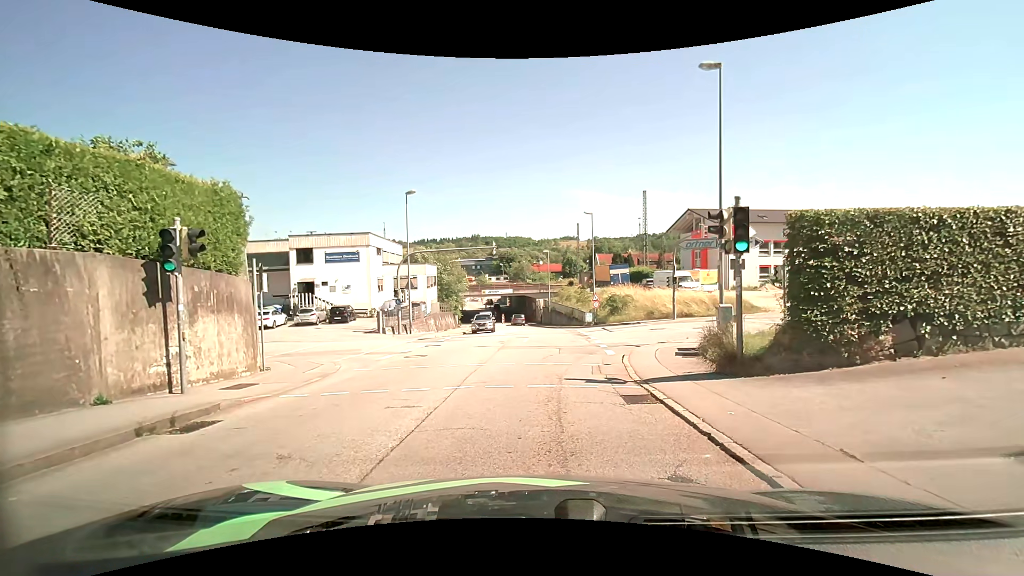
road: tertiary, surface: asphalt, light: Day
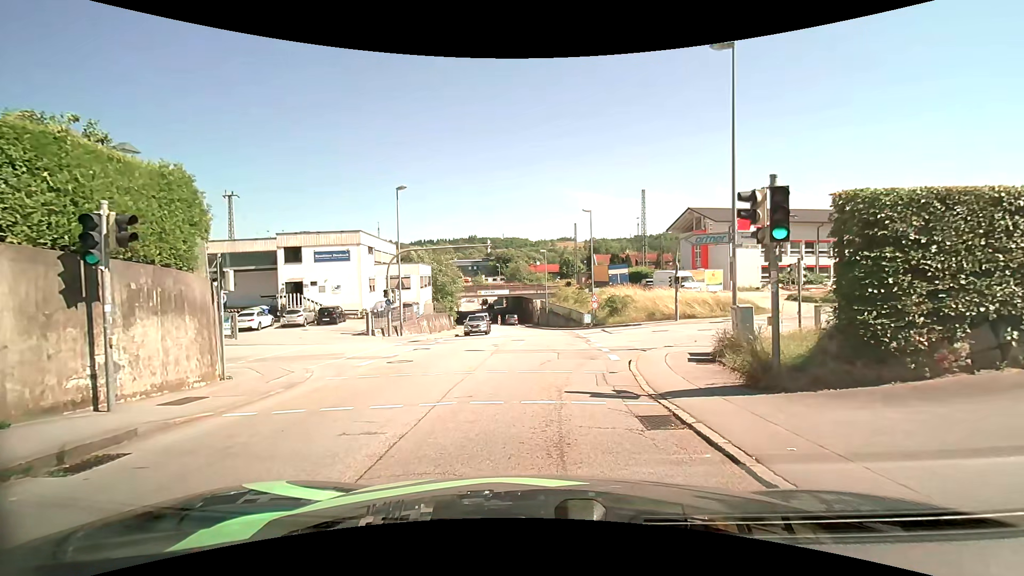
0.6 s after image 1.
(0.0, +1.7) m; 0°
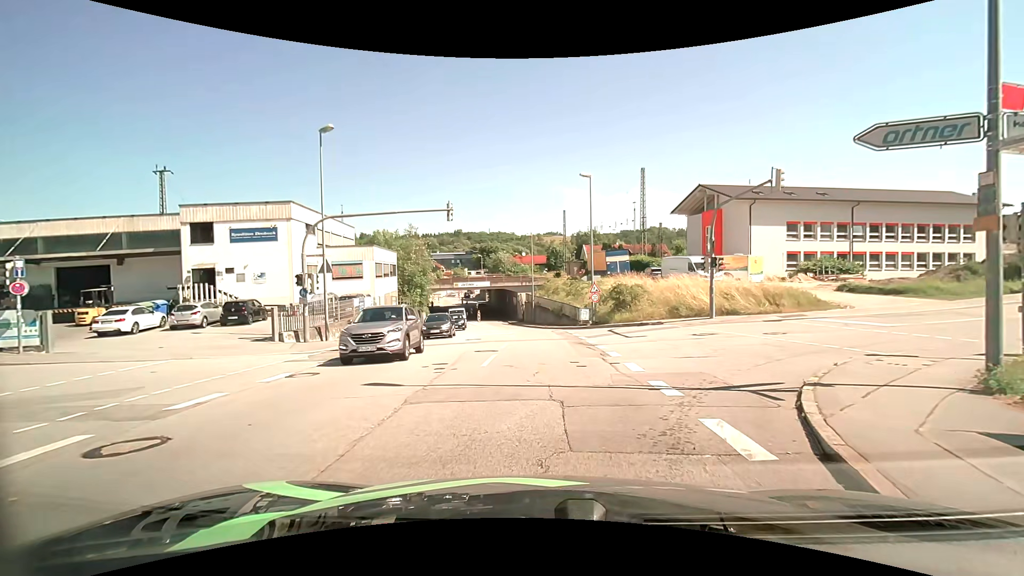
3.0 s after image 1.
(+0.1, +10.2) m; +1°
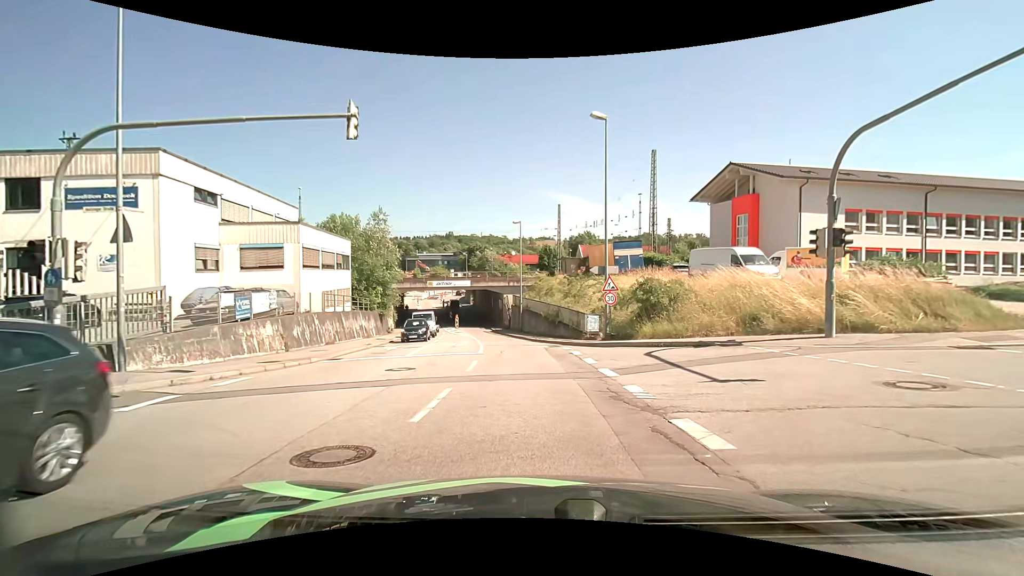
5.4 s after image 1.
(+0.2, +11.4) m; +1°
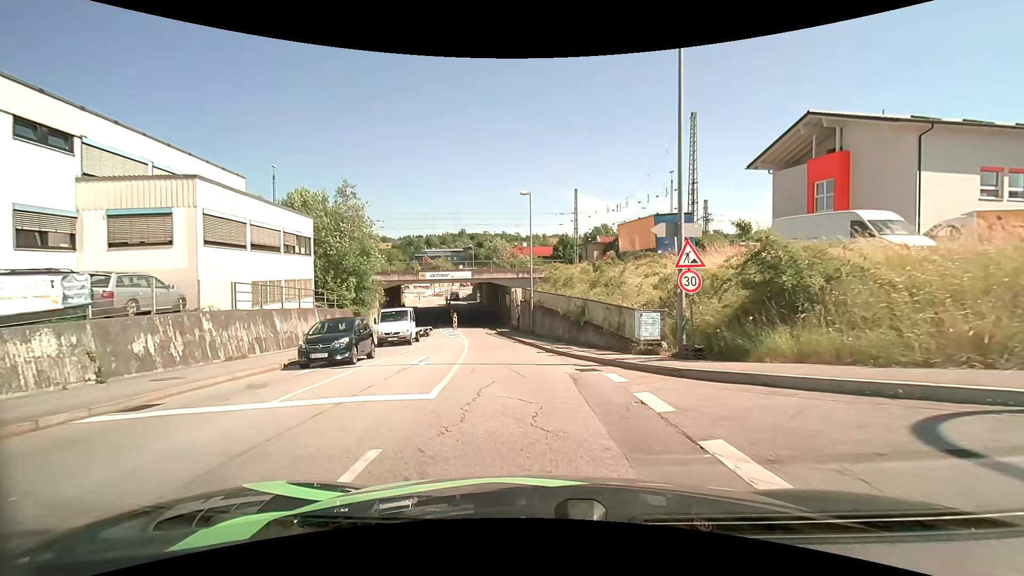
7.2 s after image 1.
(0.0, +10.4) m; -2°
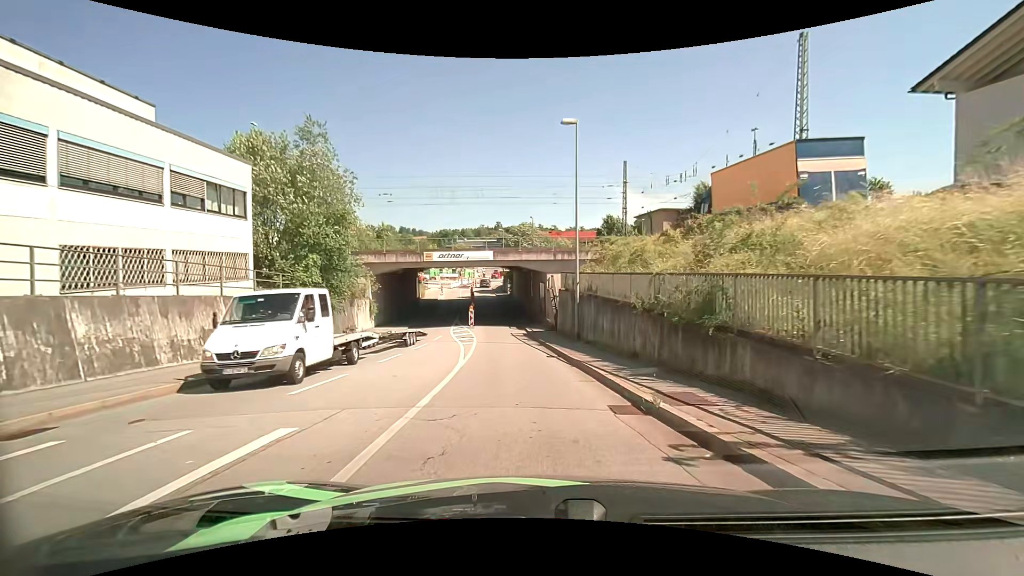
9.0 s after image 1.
(-0.3, +12.6) m; -3°
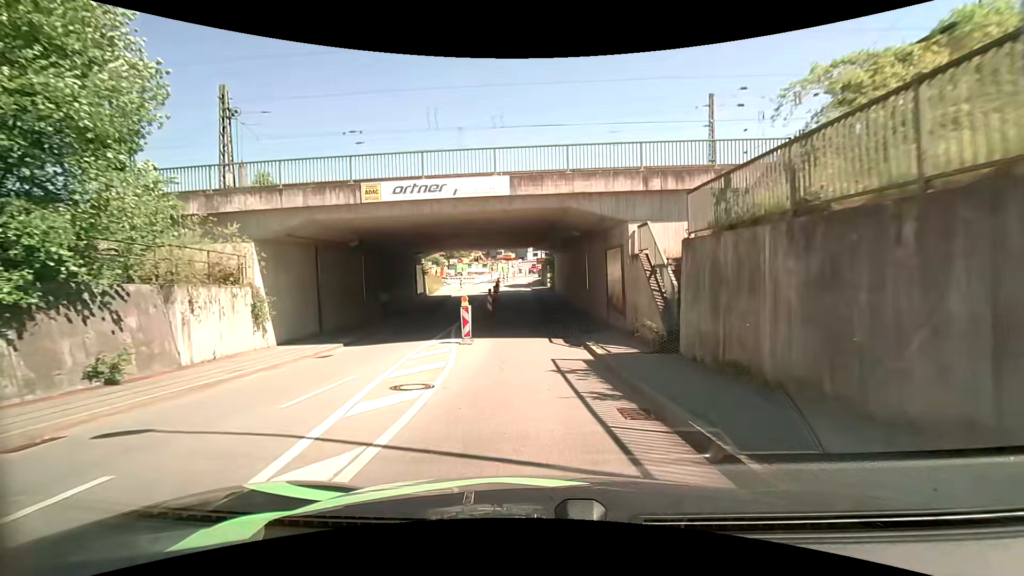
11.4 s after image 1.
(-1.0, +20.1) m; -5°
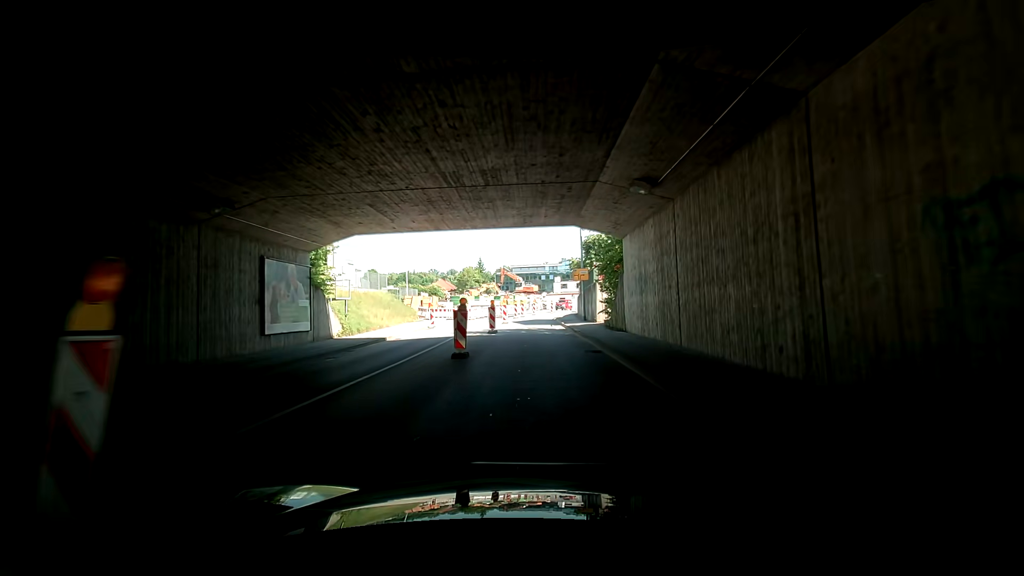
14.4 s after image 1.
(-0.4, +29.2) m; 0°
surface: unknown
(-1, +10) (-2, +20) (-1, +30) (-2, +40) (-2, +50) (0, +60) (+4, +69) (+9, +77) (+17, +84) (+24, +90) m
